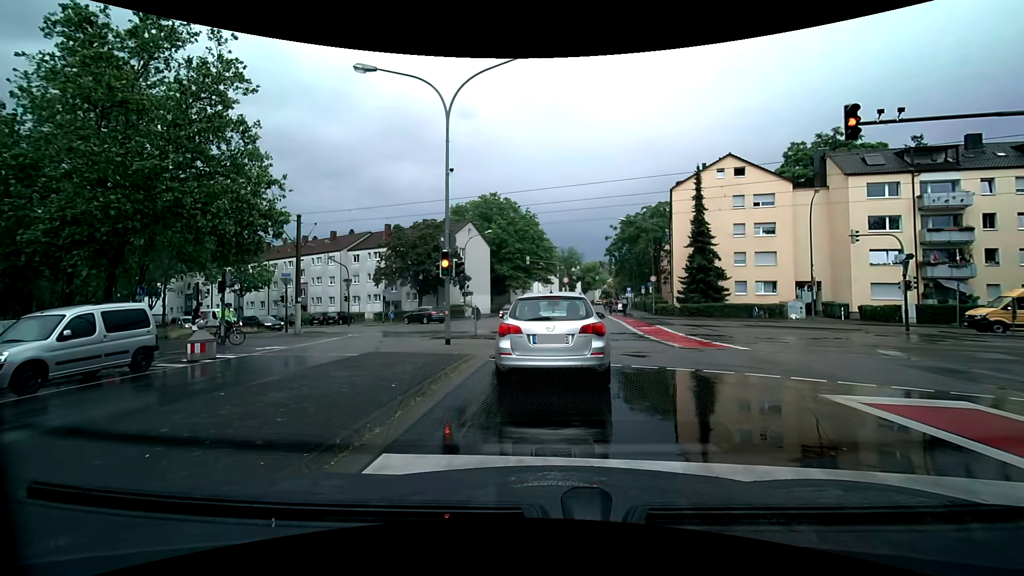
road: tertiary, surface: asphalt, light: Day
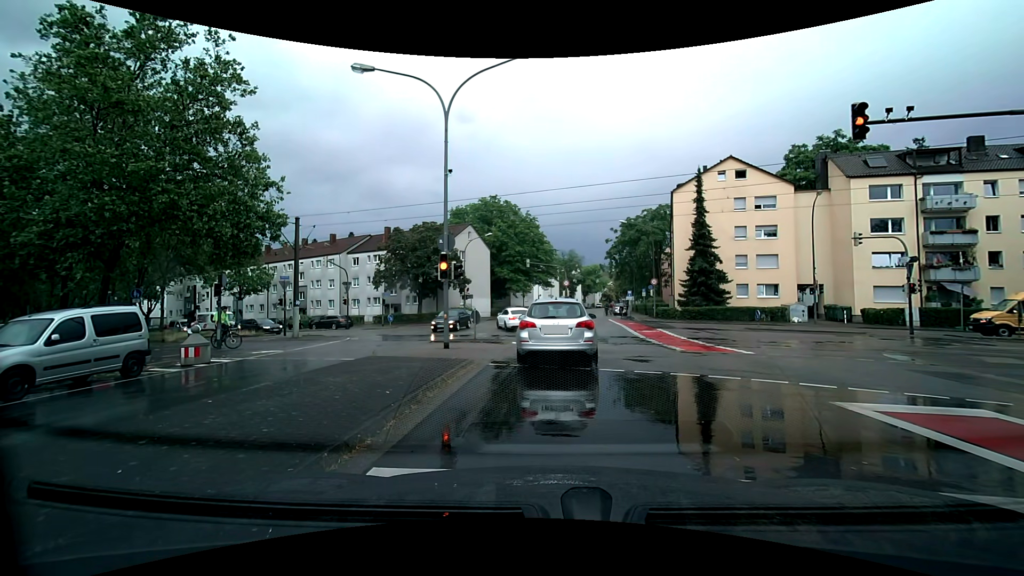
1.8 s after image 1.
(0.0, +0.4) m; 0°
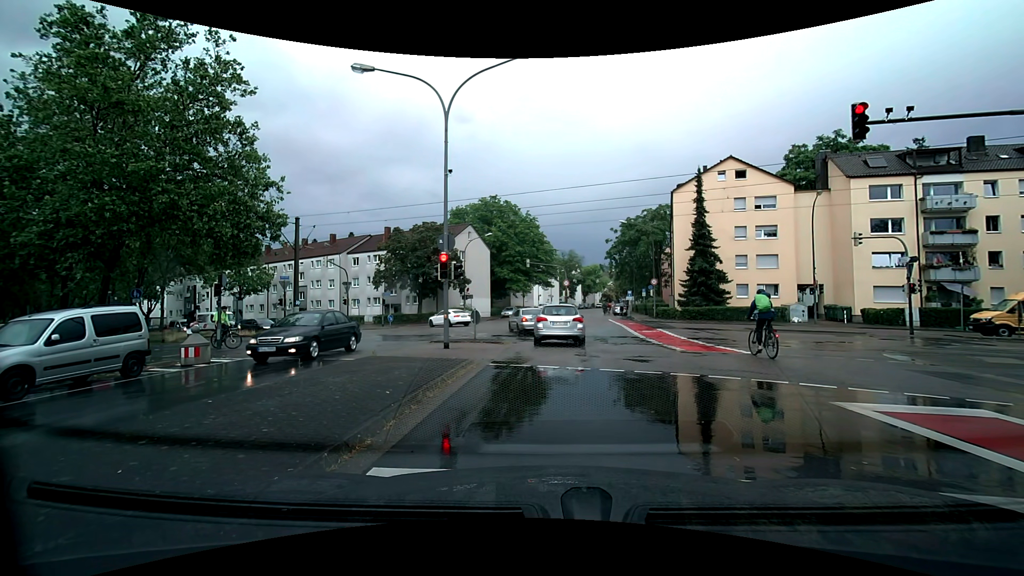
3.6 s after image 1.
(0.0, 0.0) m; 0°
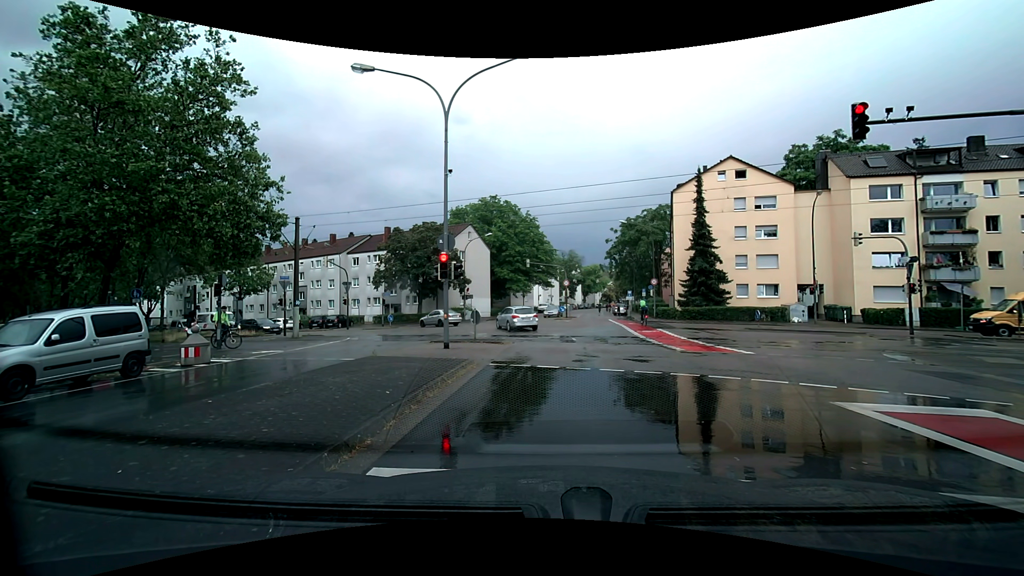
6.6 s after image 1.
(0.0, 0.0) m; 0°
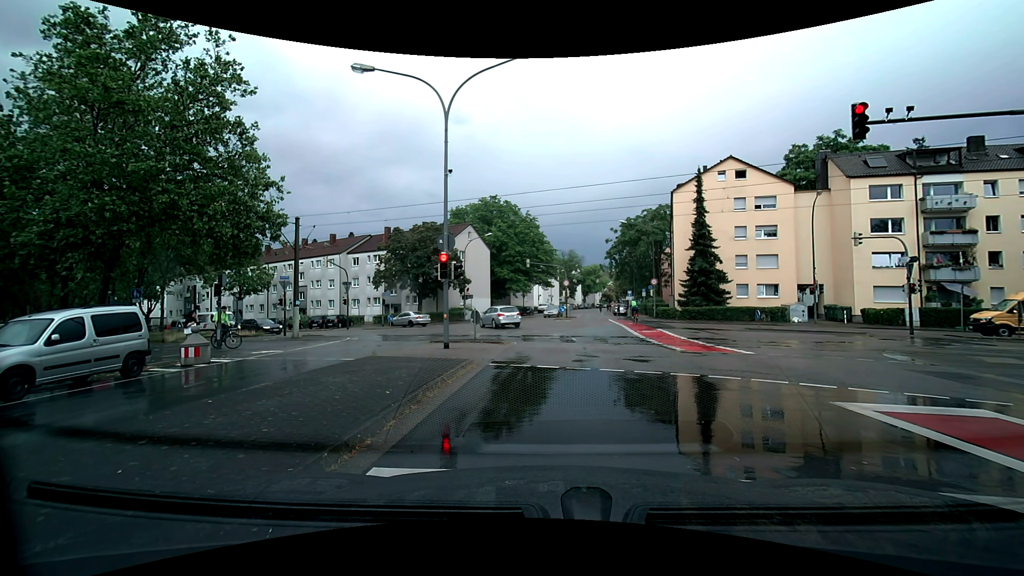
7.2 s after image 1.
(0.0, 0.0) m; 0°
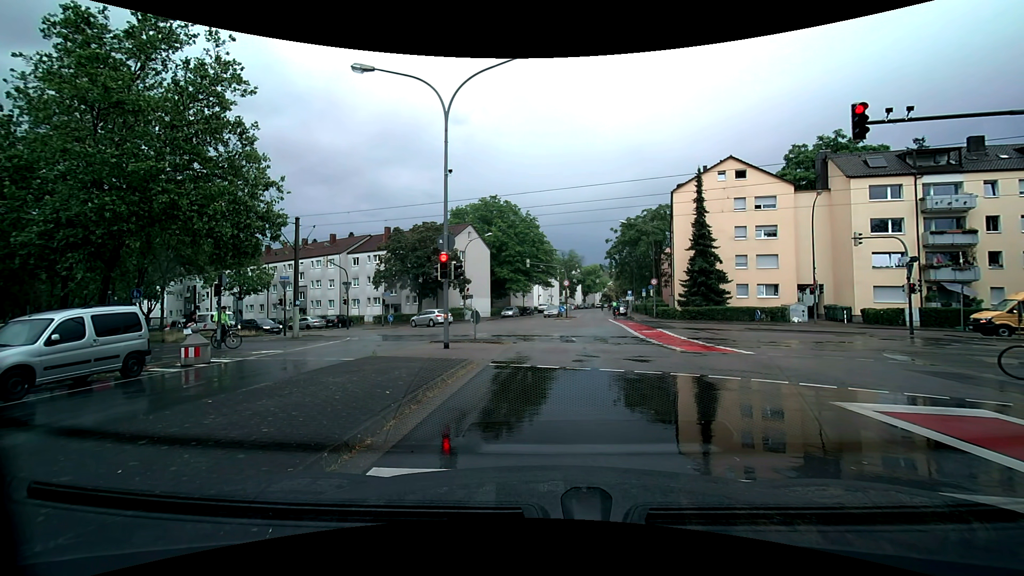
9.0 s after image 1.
(0.0, 0.0) m; 0°
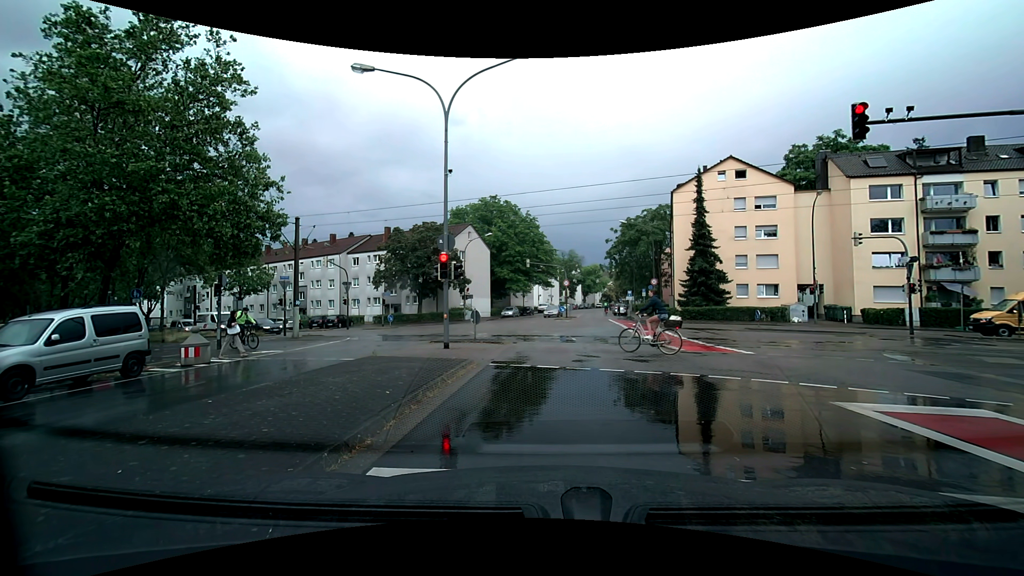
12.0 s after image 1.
(0.0, 0.0) m; 0°
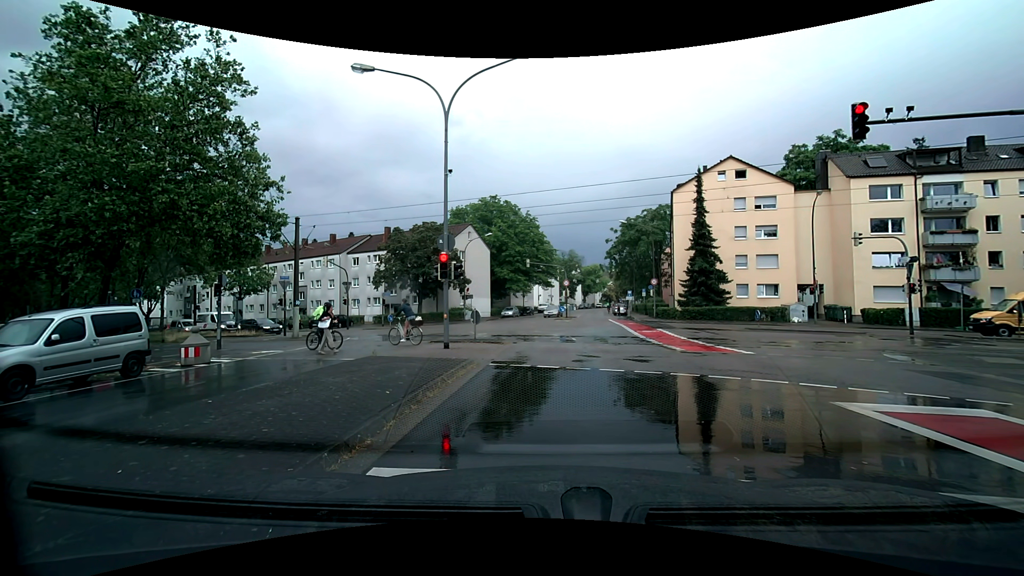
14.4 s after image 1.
(0.0, 0.0) m; 0°
